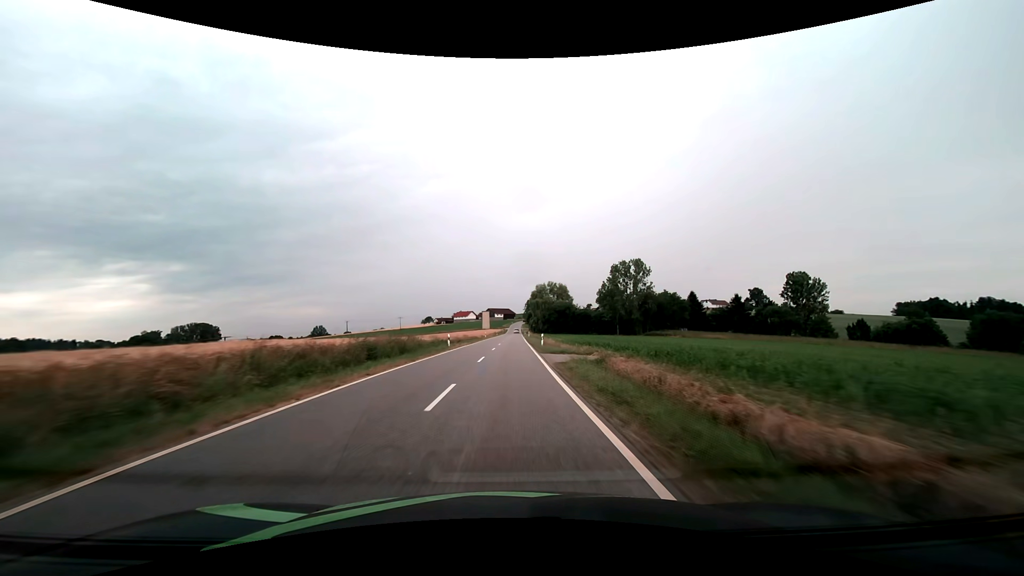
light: Day
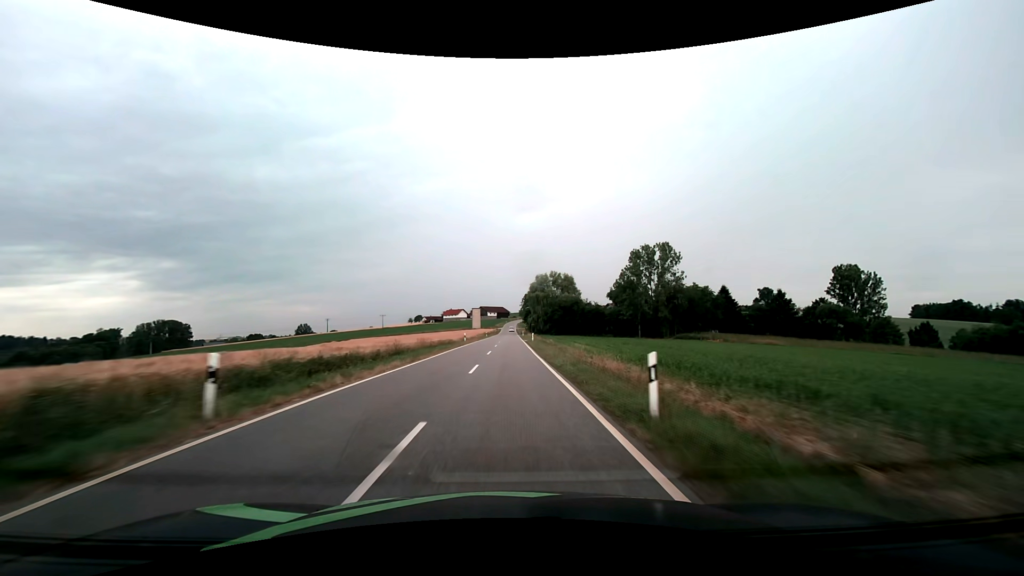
(+0.2, +29.3) m; +1°
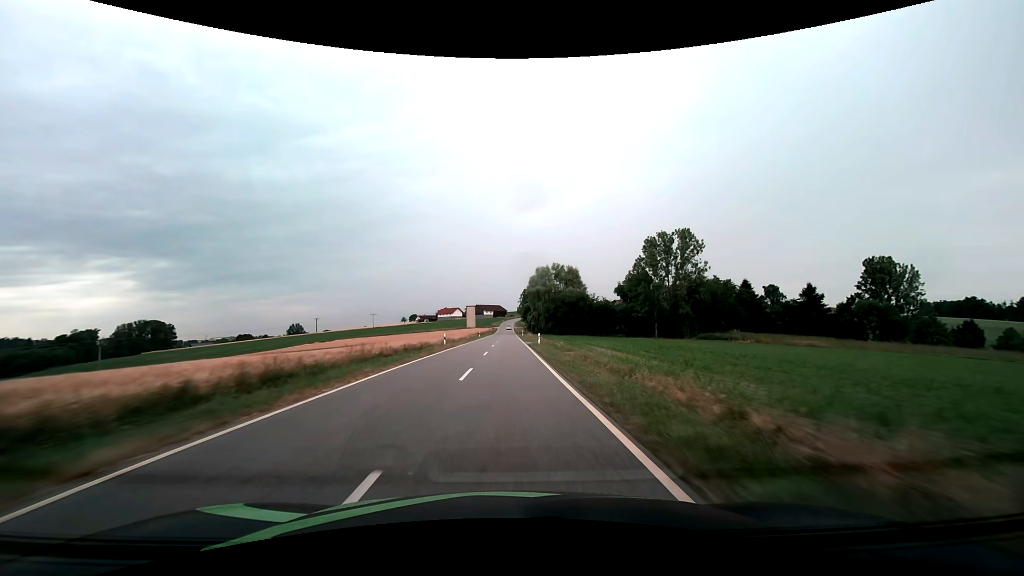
(0.0, +14.7) m; 0°
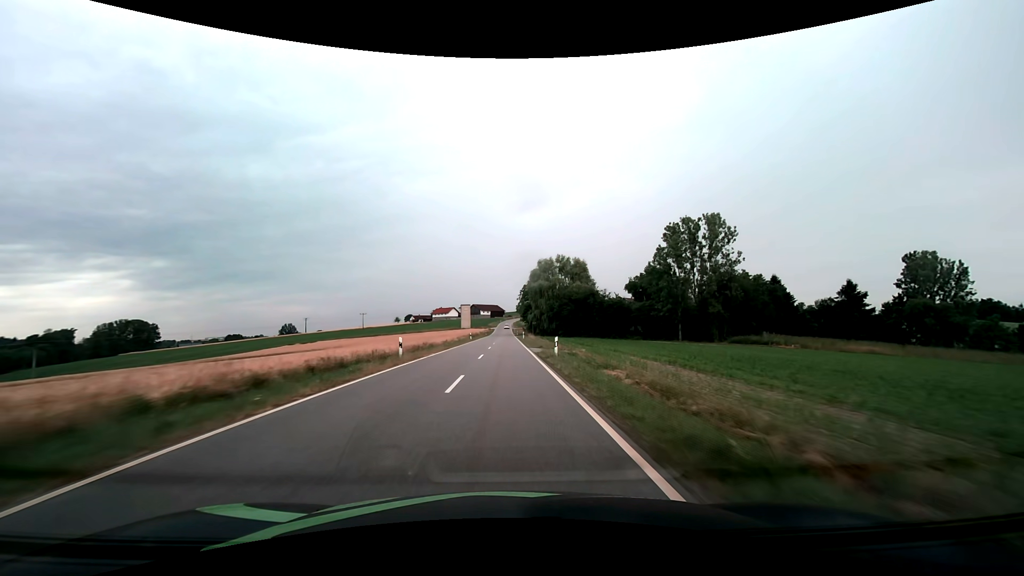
(0.0, +14.7) m; 0°
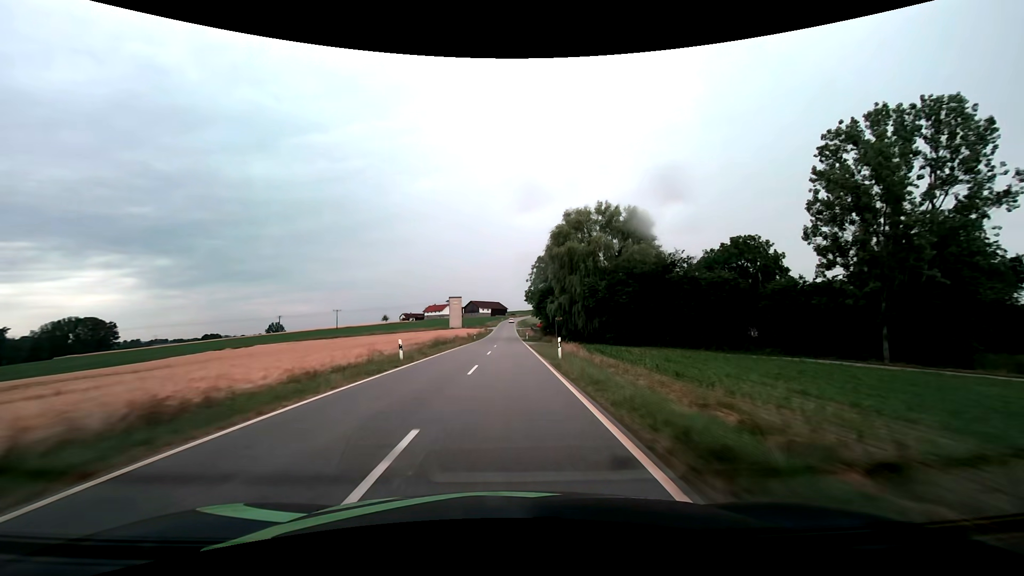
(-0.2, +44.3) m; 0°
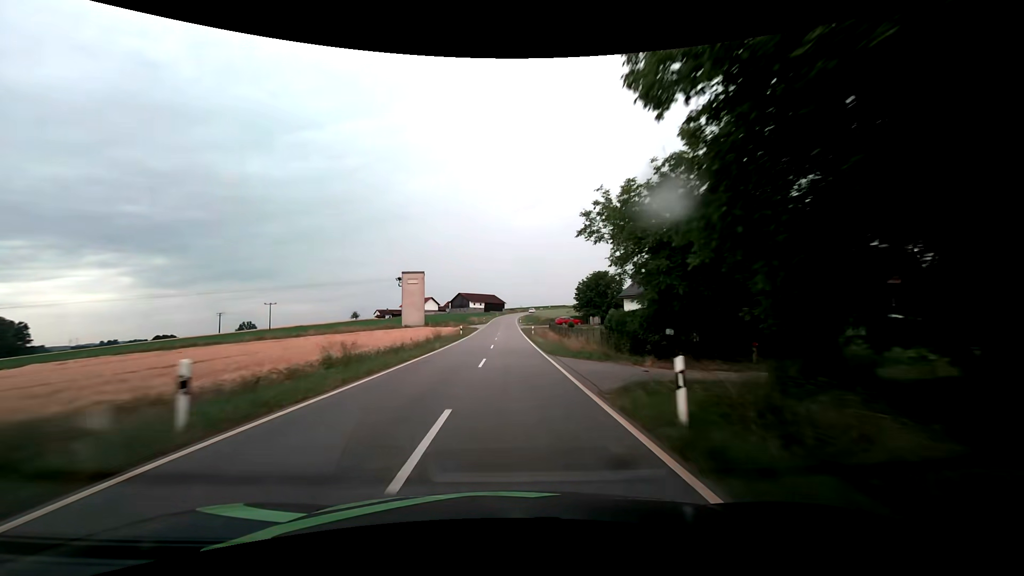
(0.0, +59.5) m; 0°
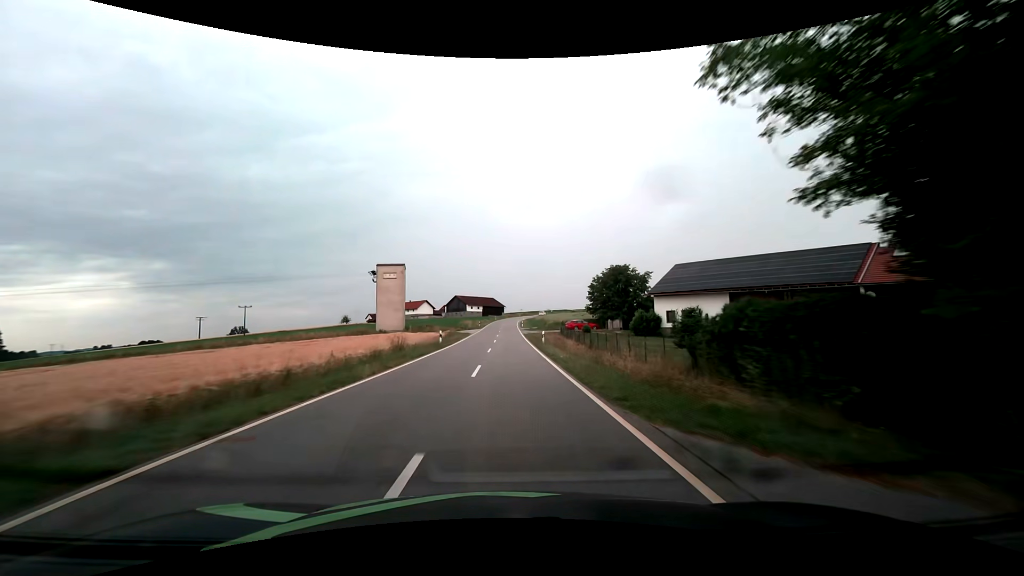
(0.0, +14.9) m; +1°
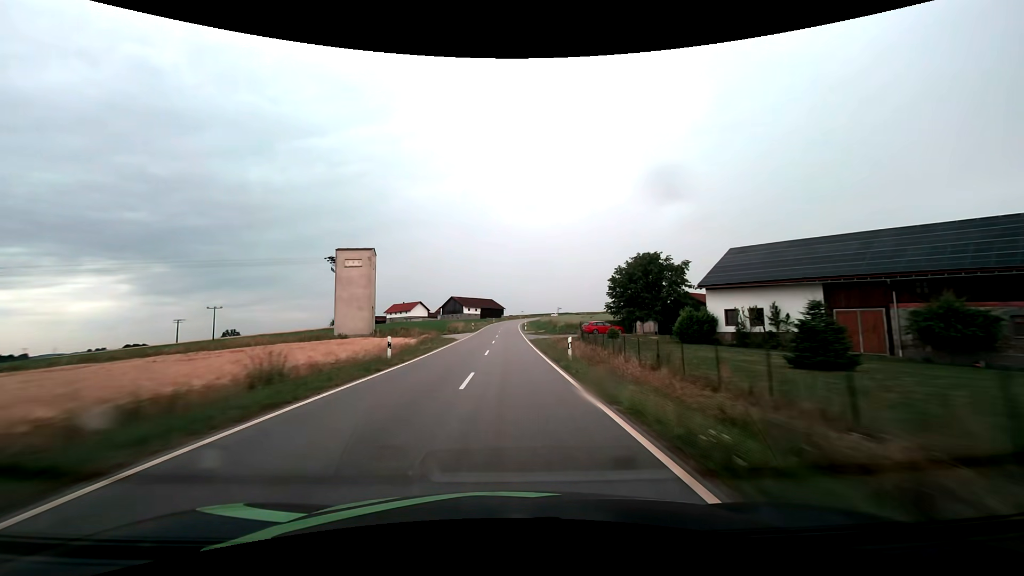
(-0.1, +14.9) m; 0°
